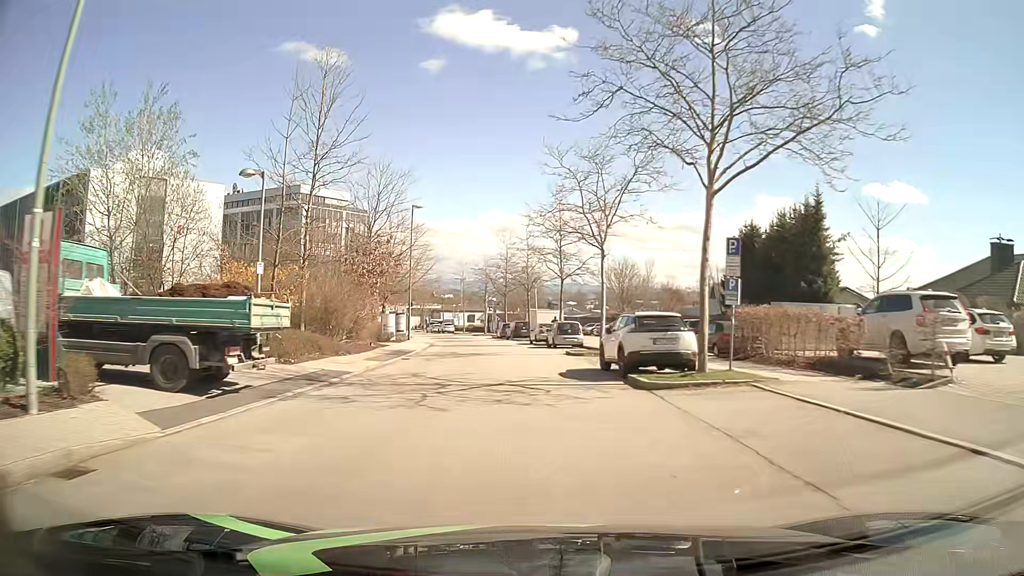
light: Day
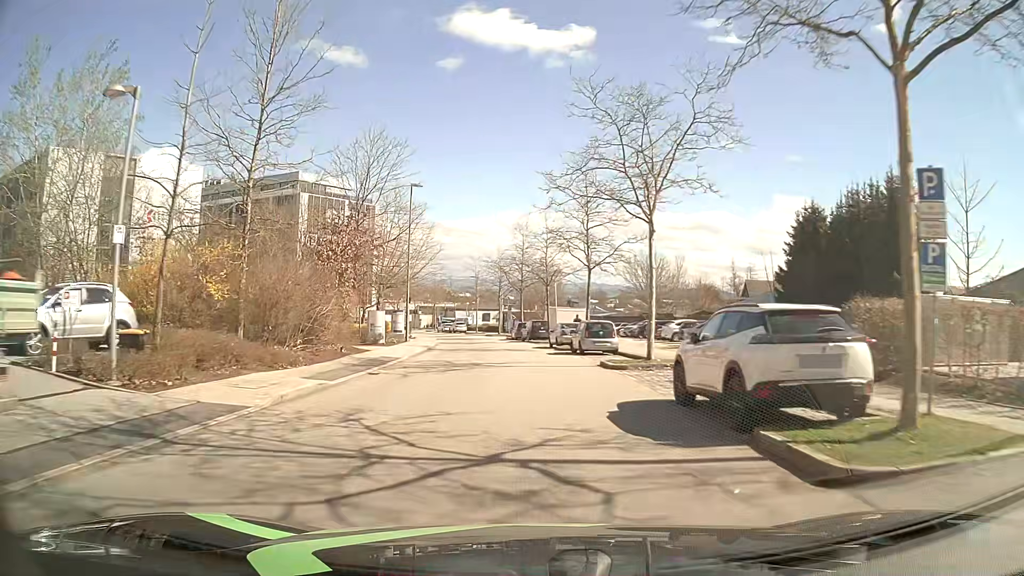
(0.0, +7.8) m; -2°
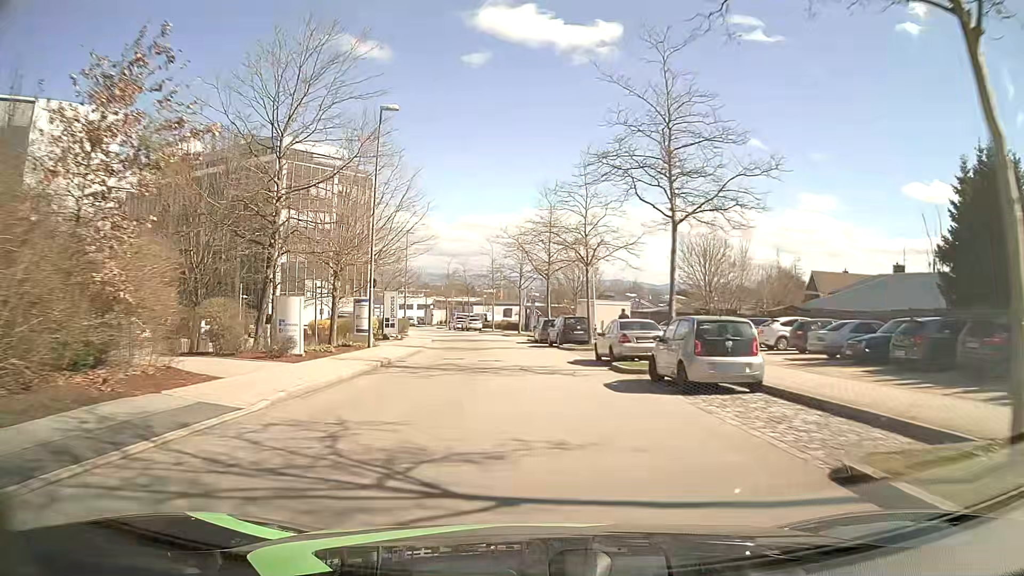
(-0.3, +15.7) m; -2°
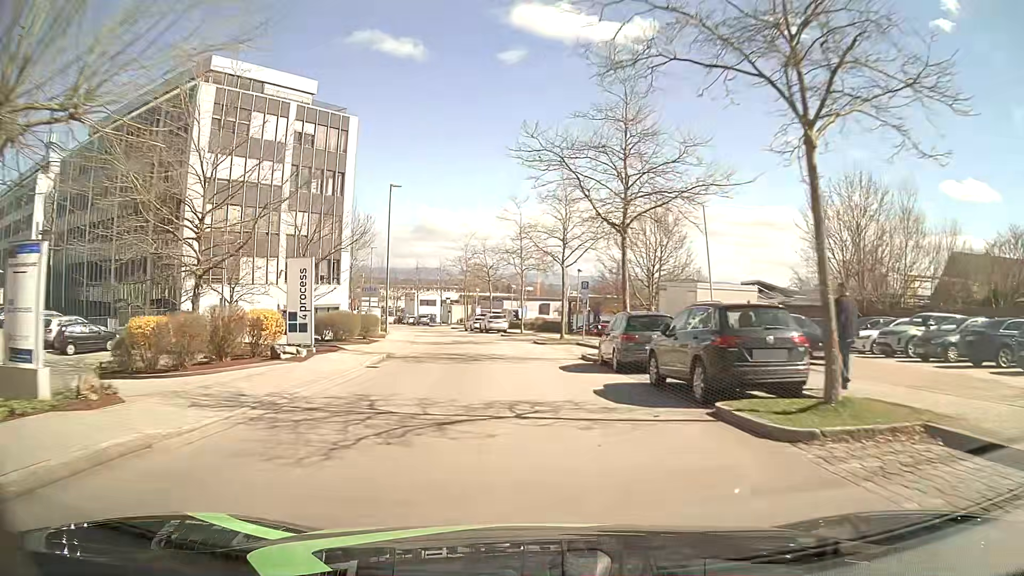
(-0.6, +23.8) m; -3°
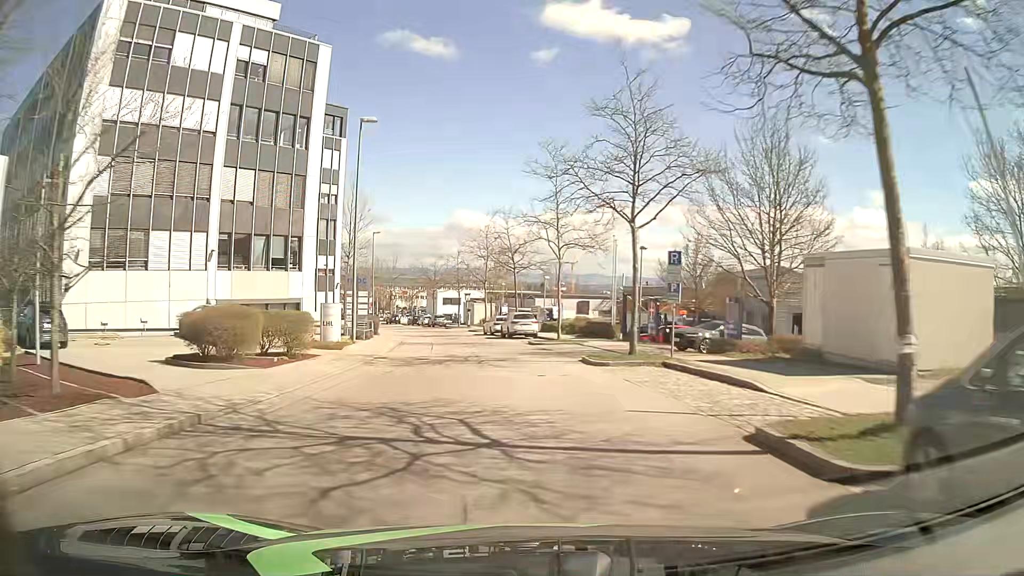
(-0.4, +15.8) m; -2°
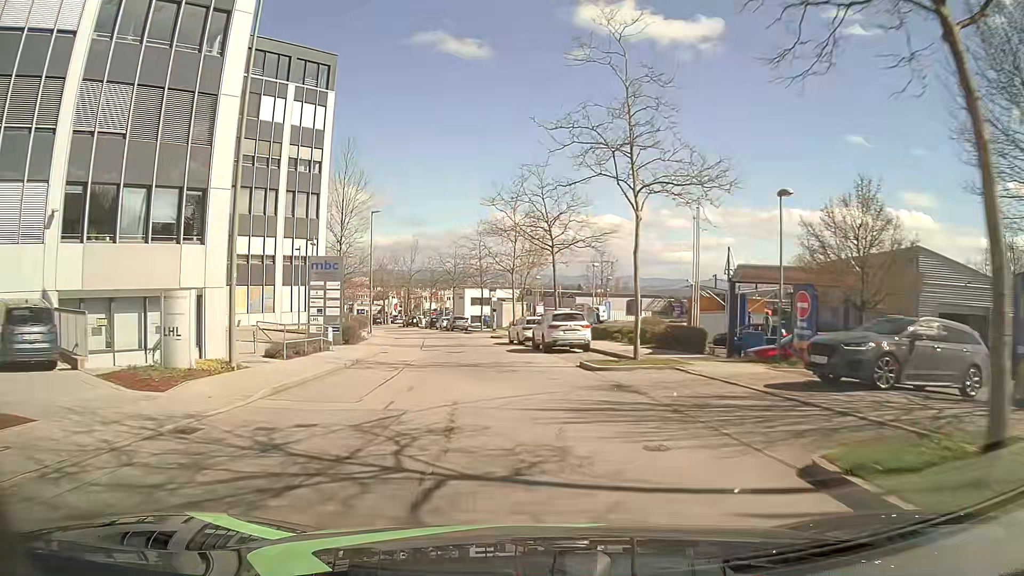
(-0.5, +15.6) m; -3°
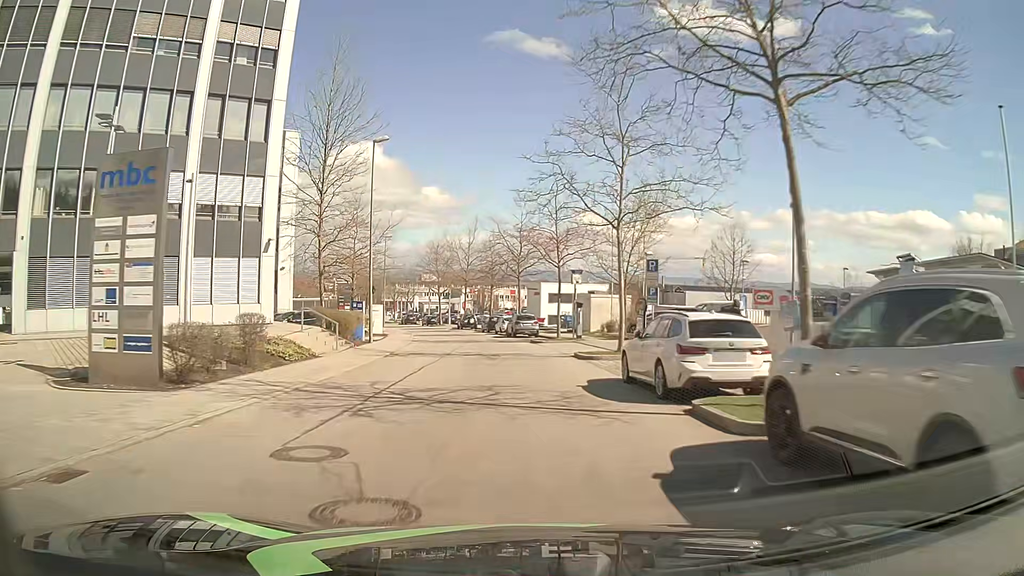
(-1.4, +23.2) m; -7°
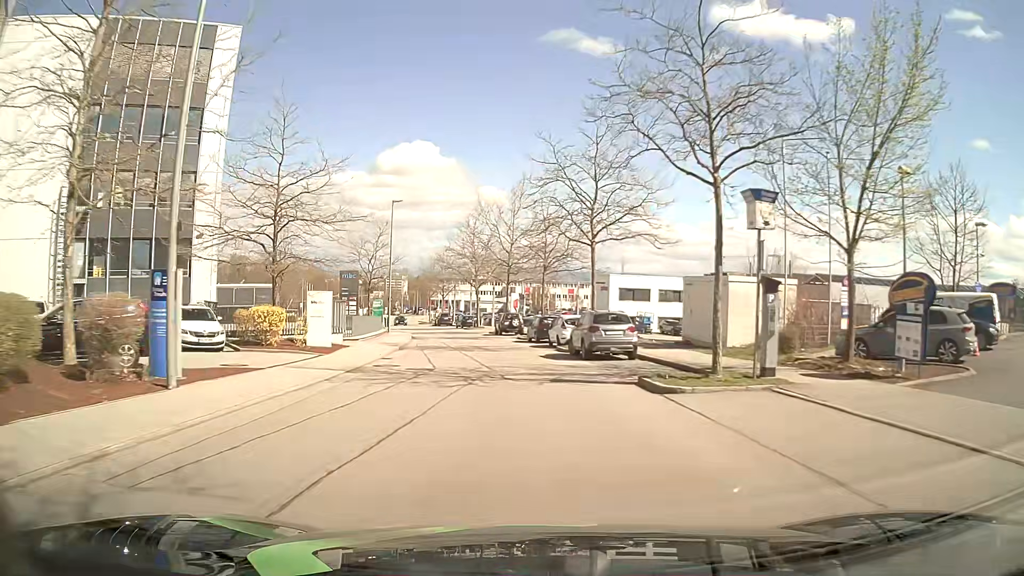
(-1.0, +23.2) m; -4°
